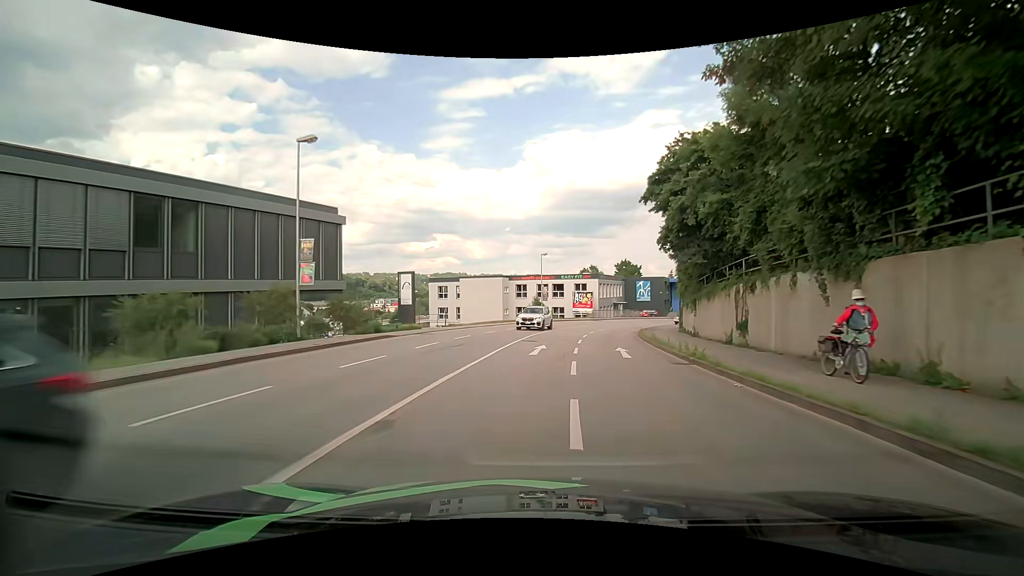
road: tertiary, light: Day
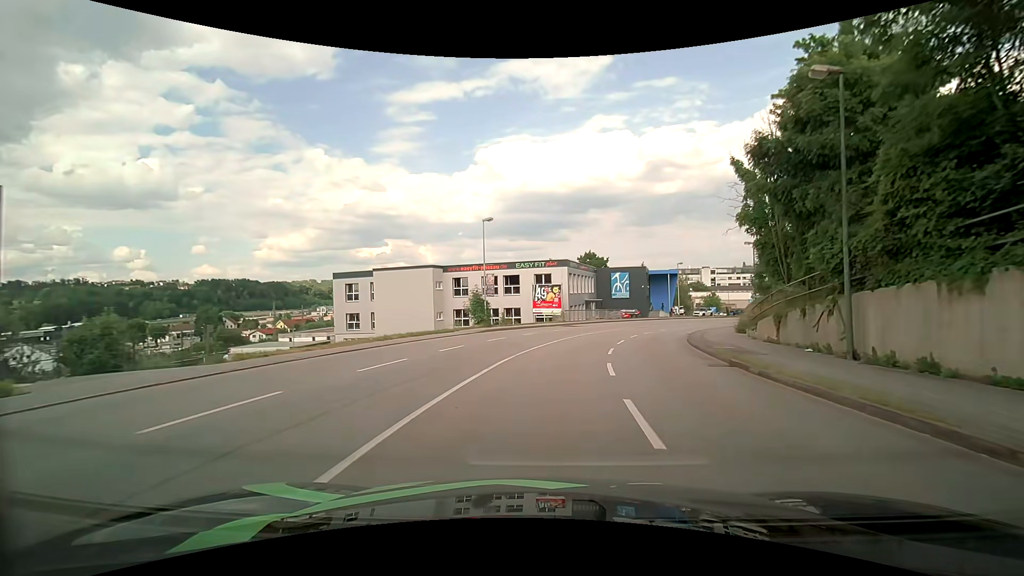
(+0.7, +23.9) m; +5°
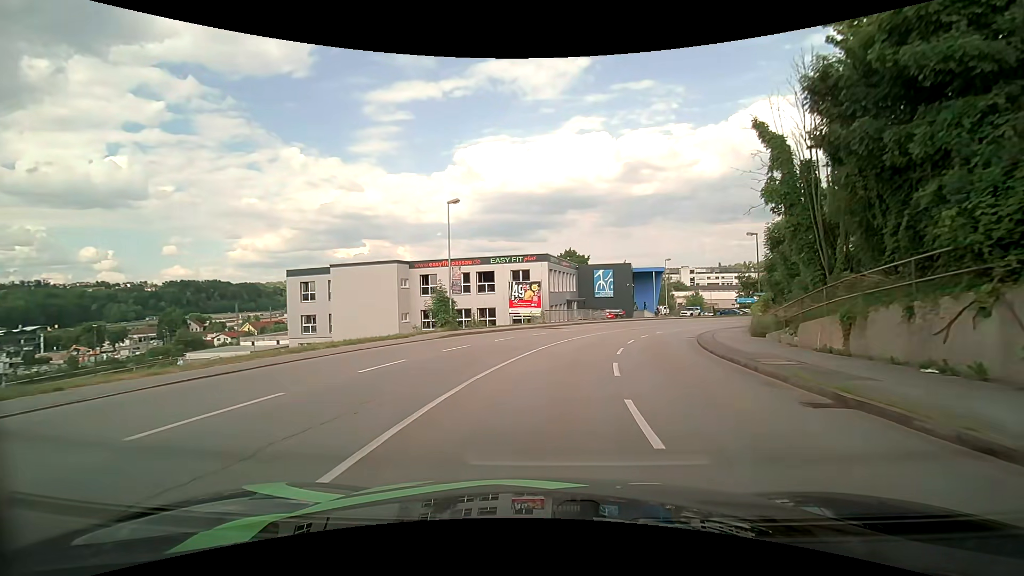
(+0.1, +6.0) m; +3°
(0, +10) (+2, +20) (+4, +30) (+7, +39) (+12, +48) (+17, +56) (+24, +64) (+31, +71) (+38, +78) (+46, +84) m
